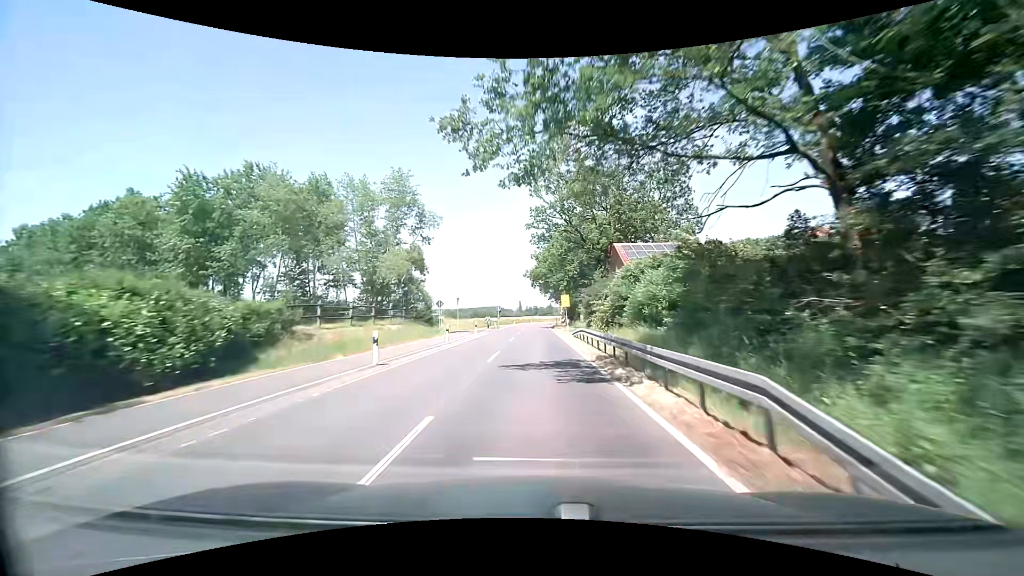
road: tertiary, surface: asphalt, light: Day
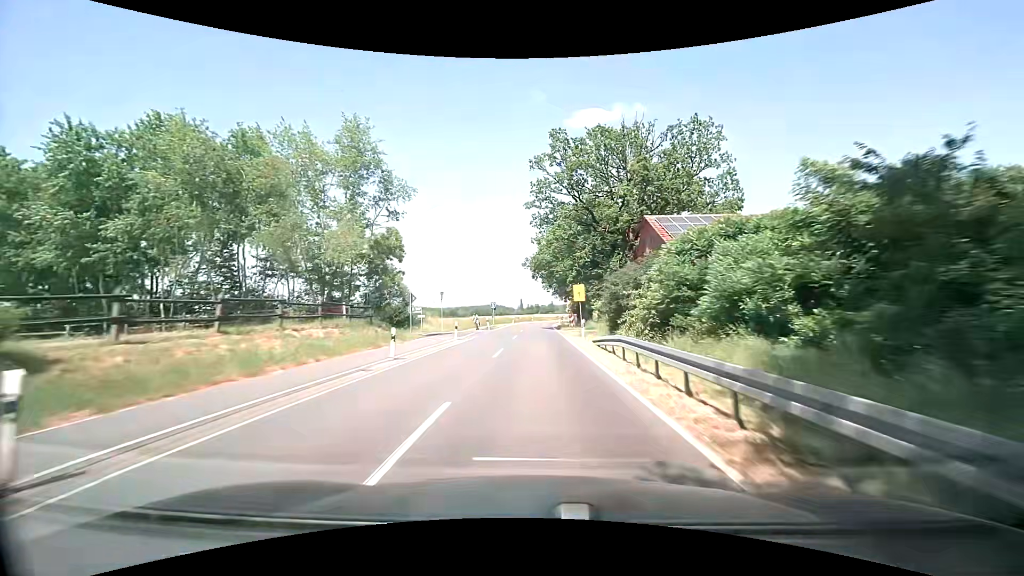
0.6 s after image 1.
(0.0, +11.0) m; 0°
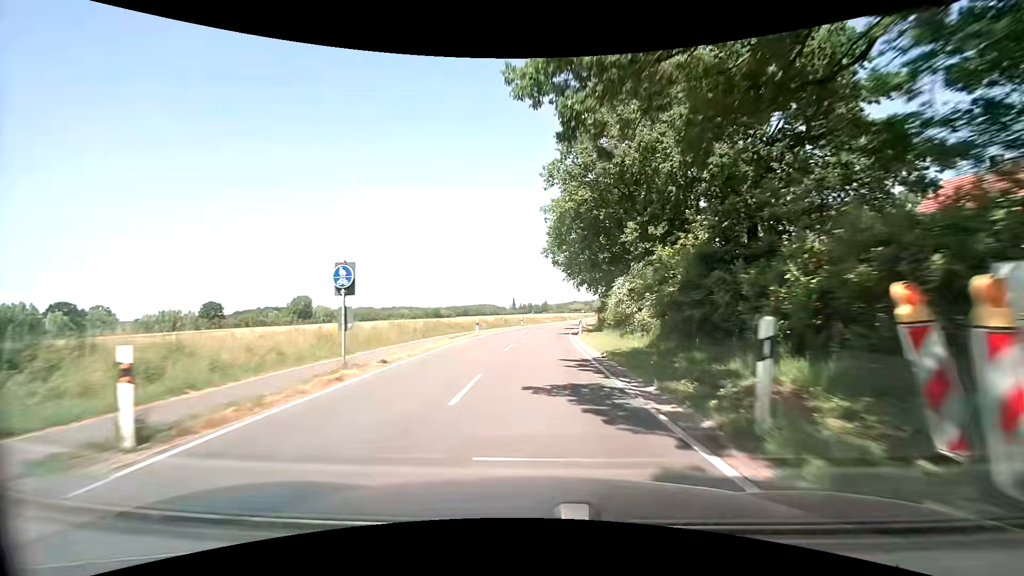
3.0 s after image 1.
(+0.2, +43.9) m; +1°
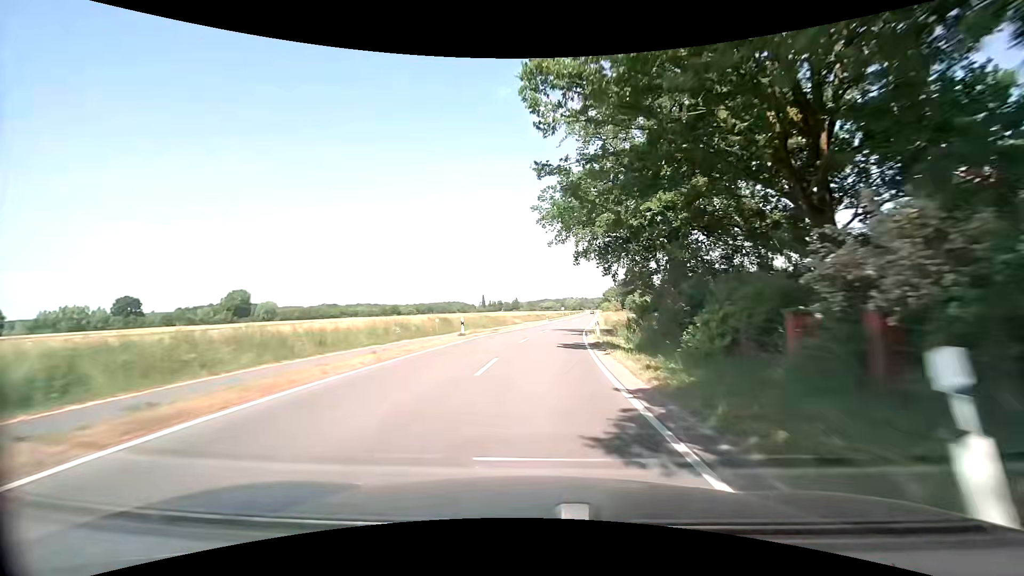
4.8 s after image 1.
(+0.7, +32.5) m; +4°
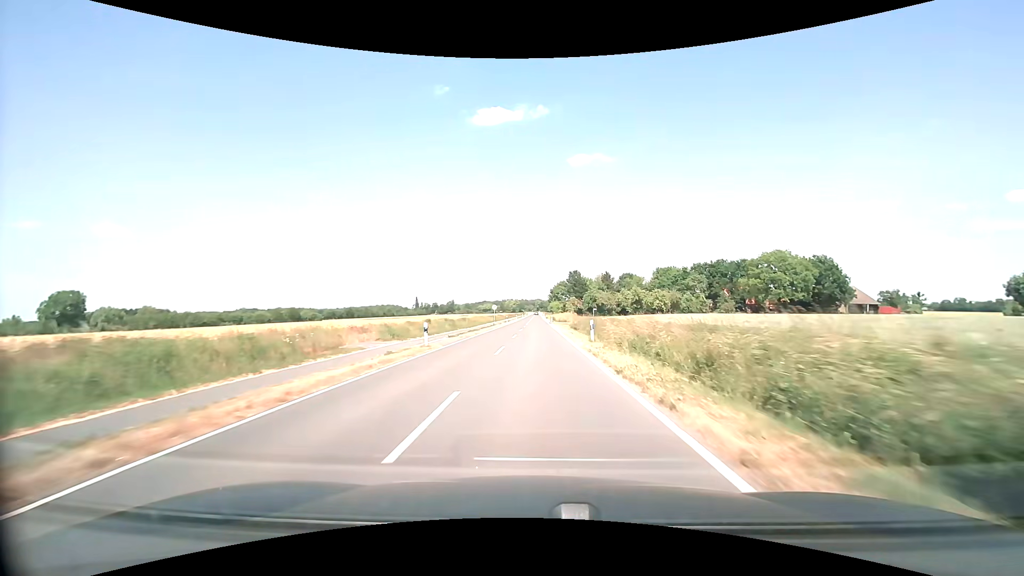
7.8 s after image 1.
(+3.7, +53.5) m; +7°
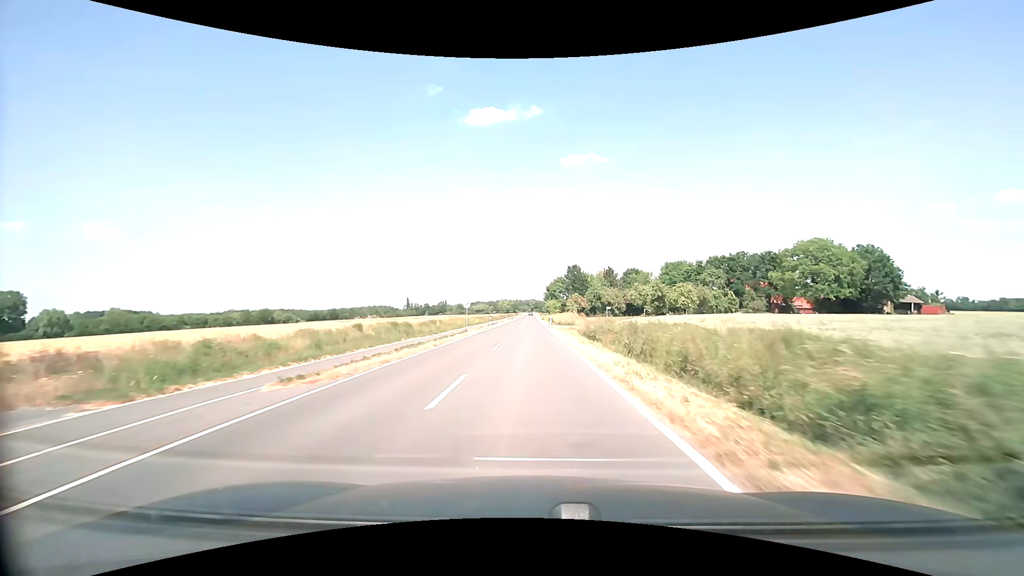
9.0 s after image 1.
(+0.2, +21.4) m; +1°
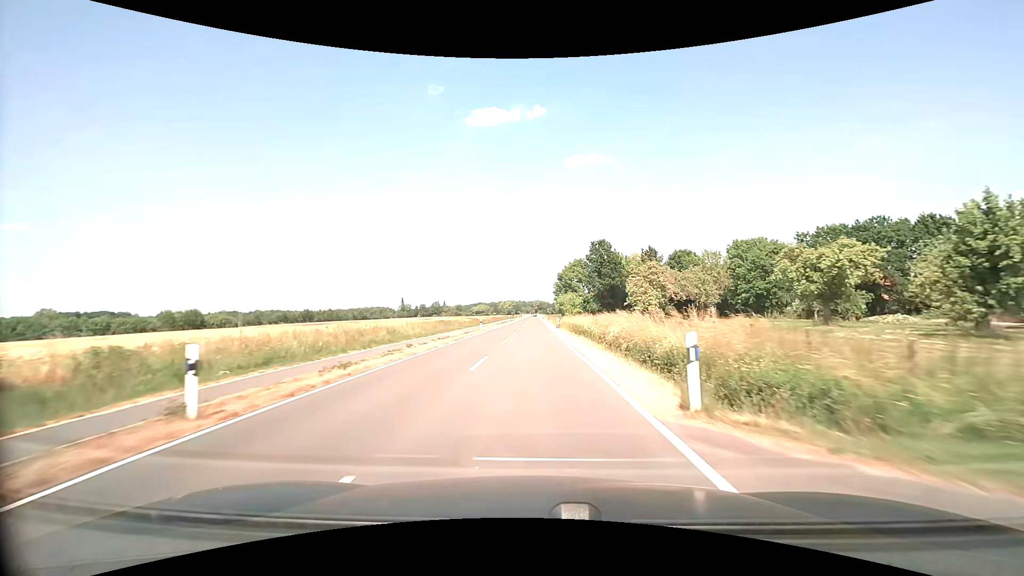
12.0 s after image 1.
(-0.3, +55.1) m; 0°
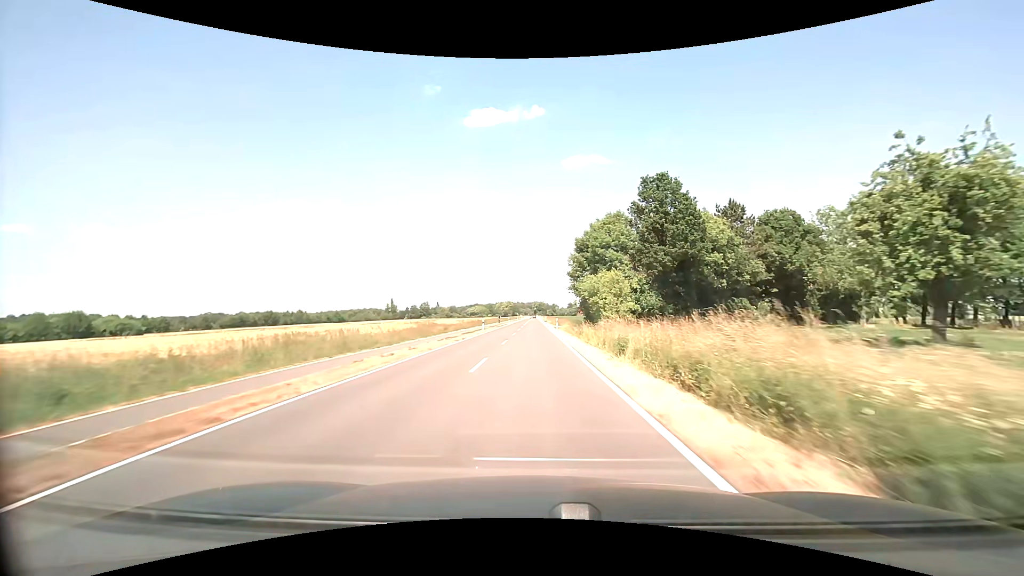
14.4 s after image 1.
(0.0, +48.4) m; 0°
(0, +10) (0, +20) (0, +30) (0, +40) (0, +50) (0, +60) (0, +70) (0, +80) (0, +90) (0, +100) m
